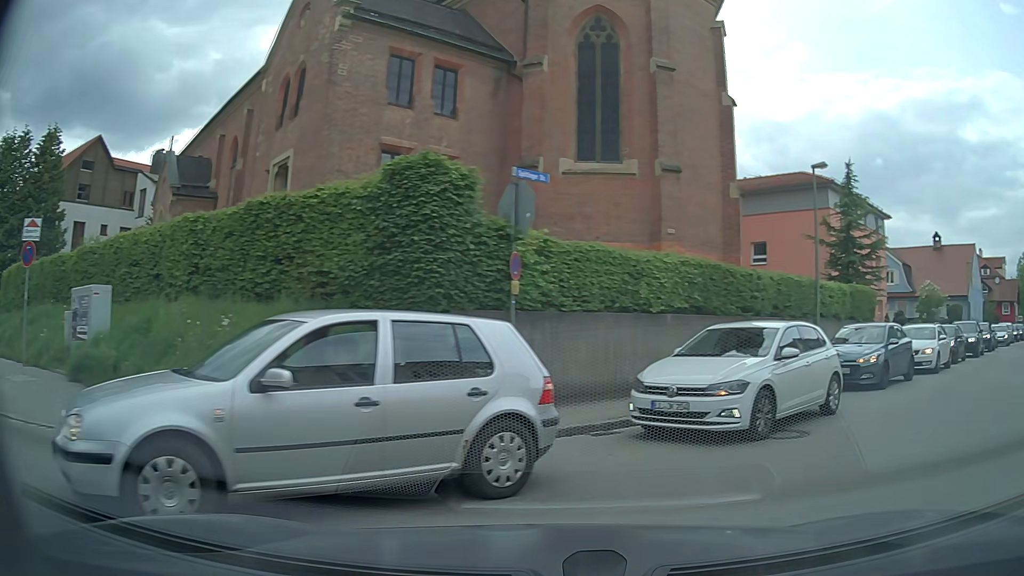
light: Day
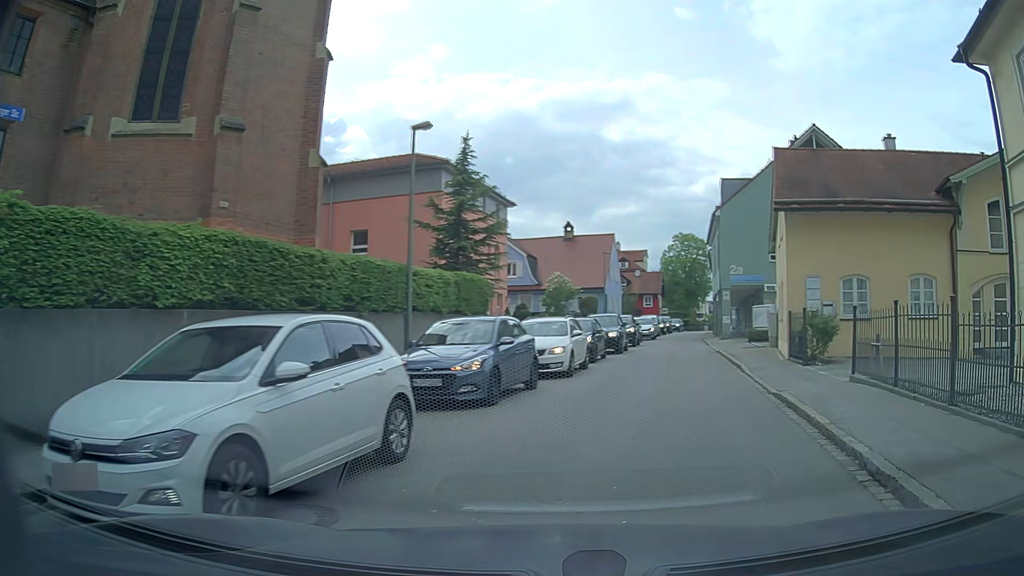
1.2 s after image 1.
(+1.2, +4.0) m; +32°
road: residential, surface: asphalt
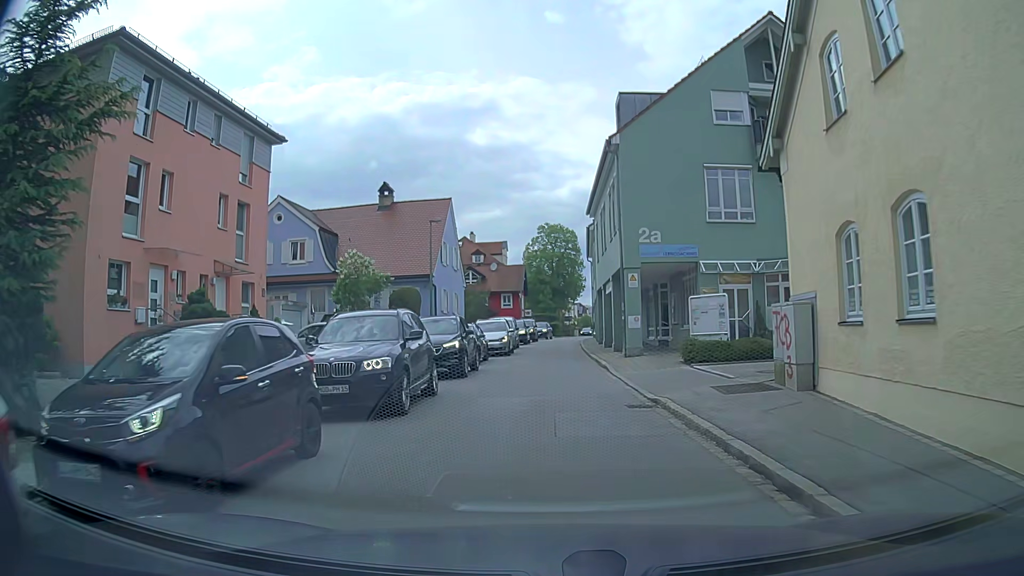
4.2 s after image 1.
(+2.8, +17.5) m; +11°
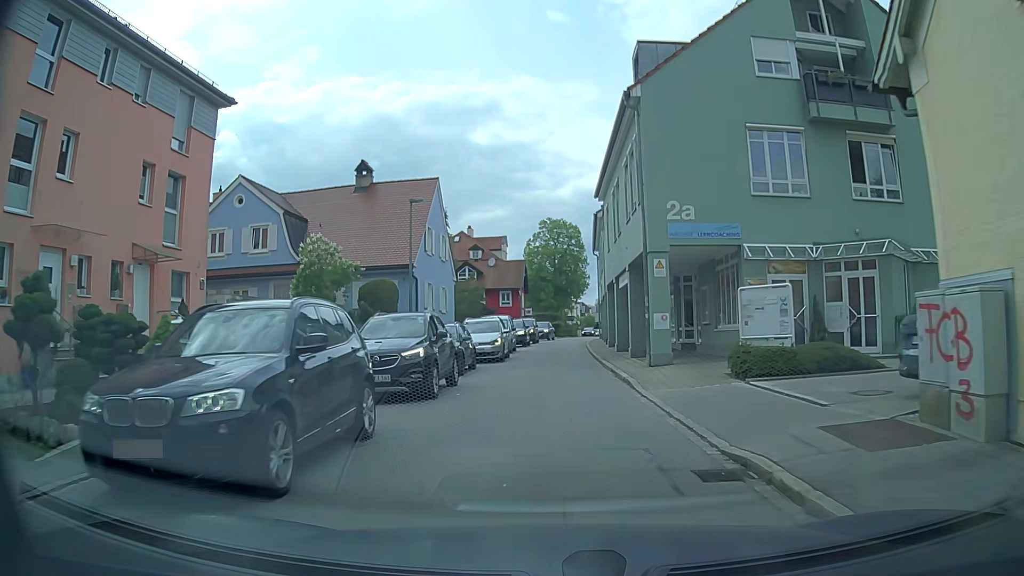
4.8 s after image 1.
(0.0, +5.2) m; 0°
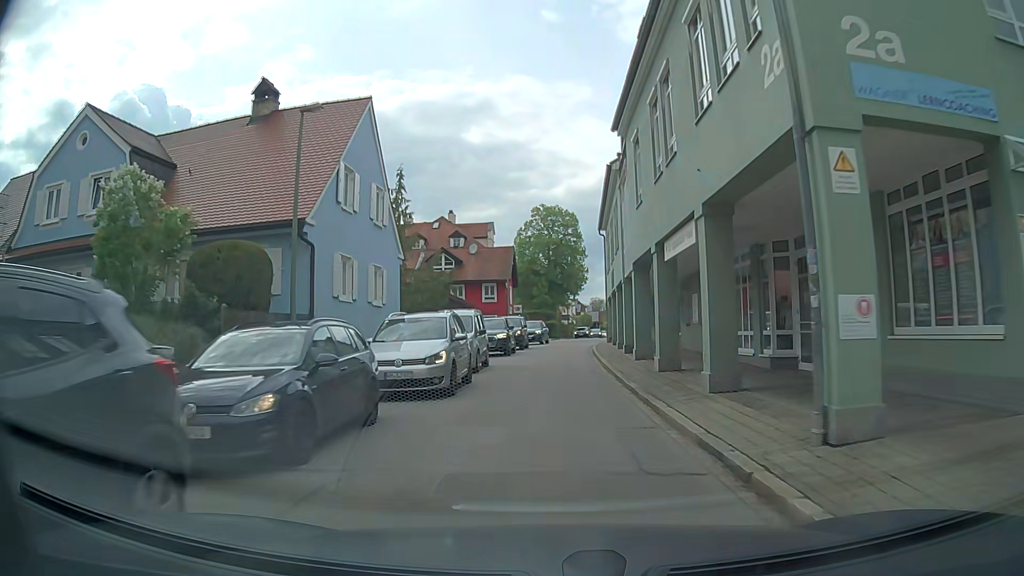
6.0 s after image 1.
(+0.1, +12.0) m; 0°
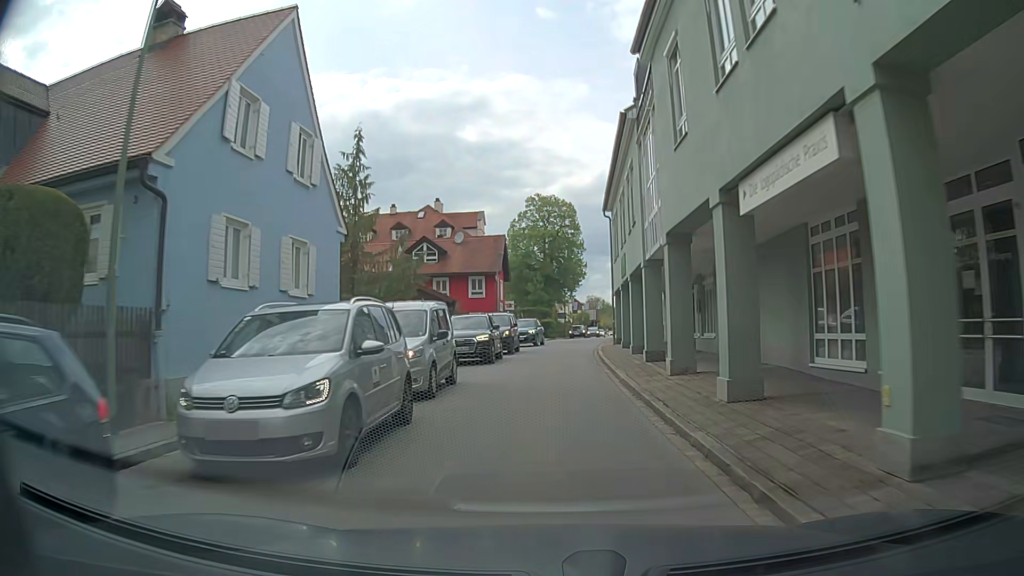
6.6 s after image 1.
(+0.1, +6.6) m; 0°
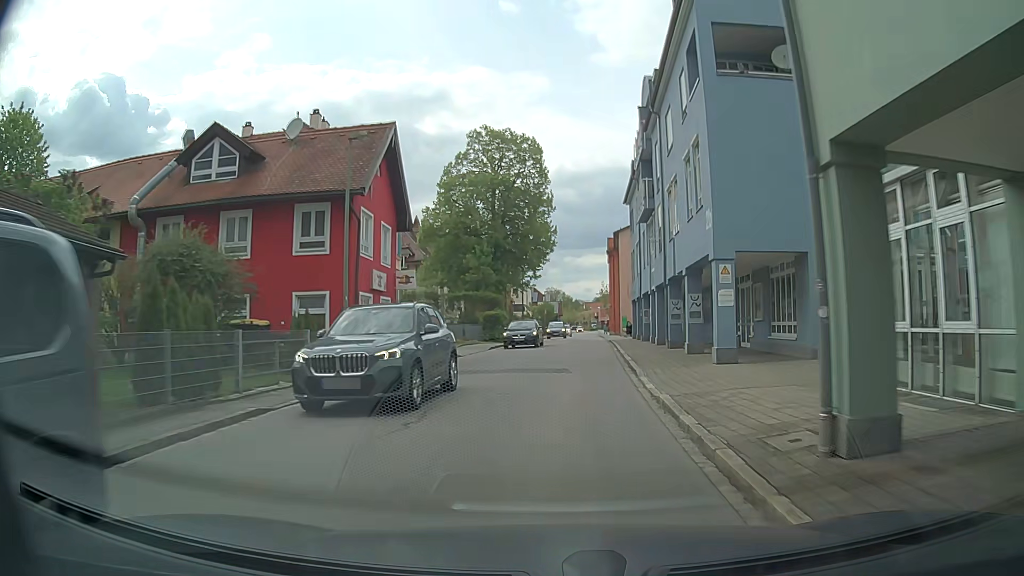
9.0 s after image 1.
(+0.7, +29.0) m; +3°
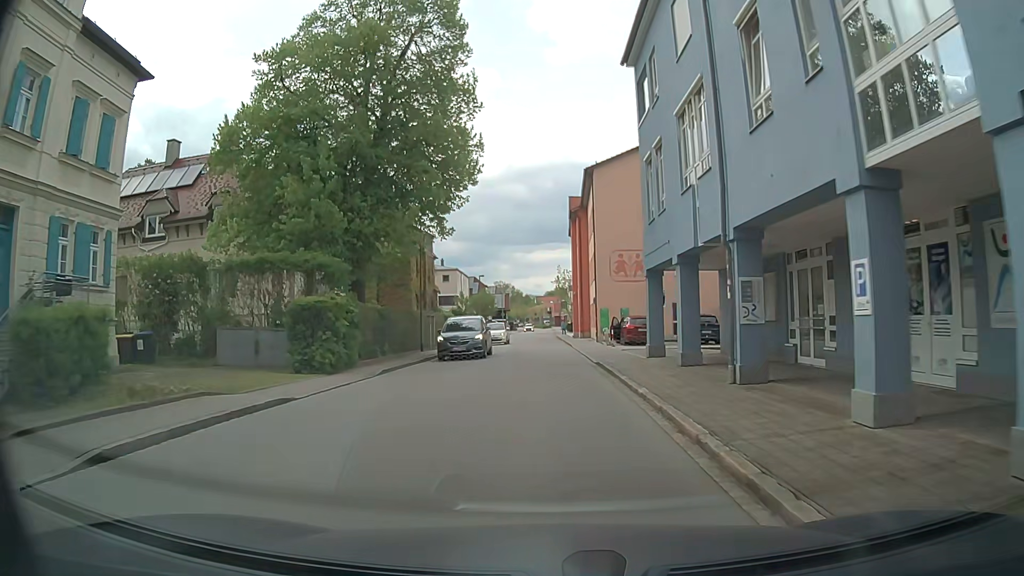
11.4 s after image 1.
(+1.6, +28.1) m; +5°
(0, +10) (0, +20) (0, +30) (0, +40) (0, +50) (0, +60) (0, +70) (0, +80) (0, +90) (0, +100) m
